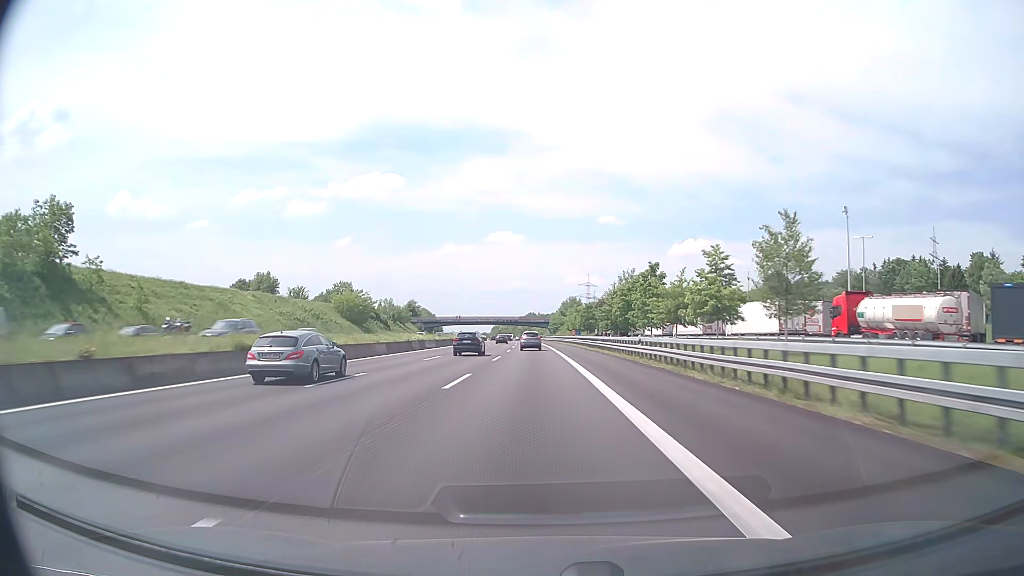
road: motorway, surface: asphalt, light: Day
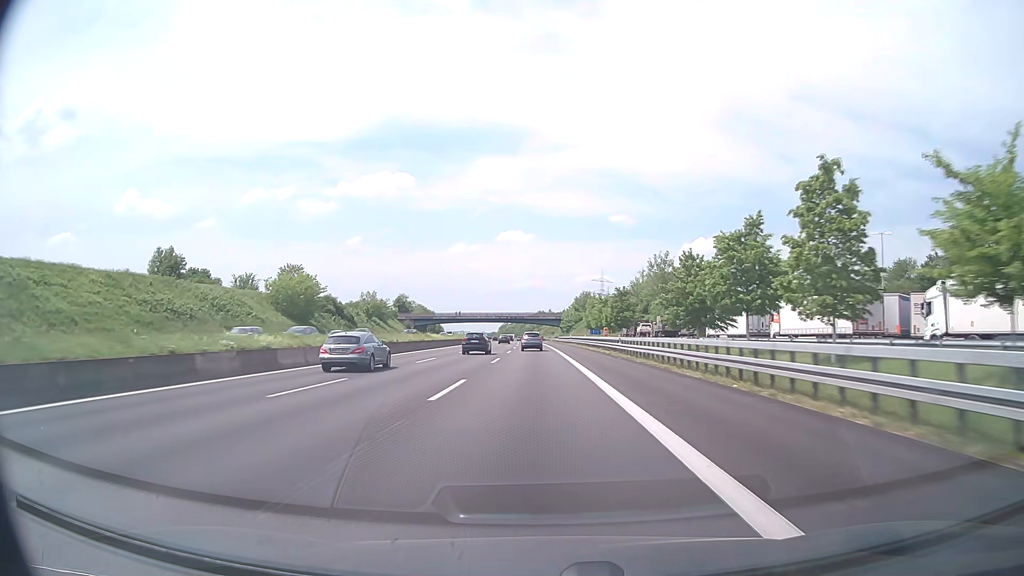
(-0.3, +38.8) m; -1°
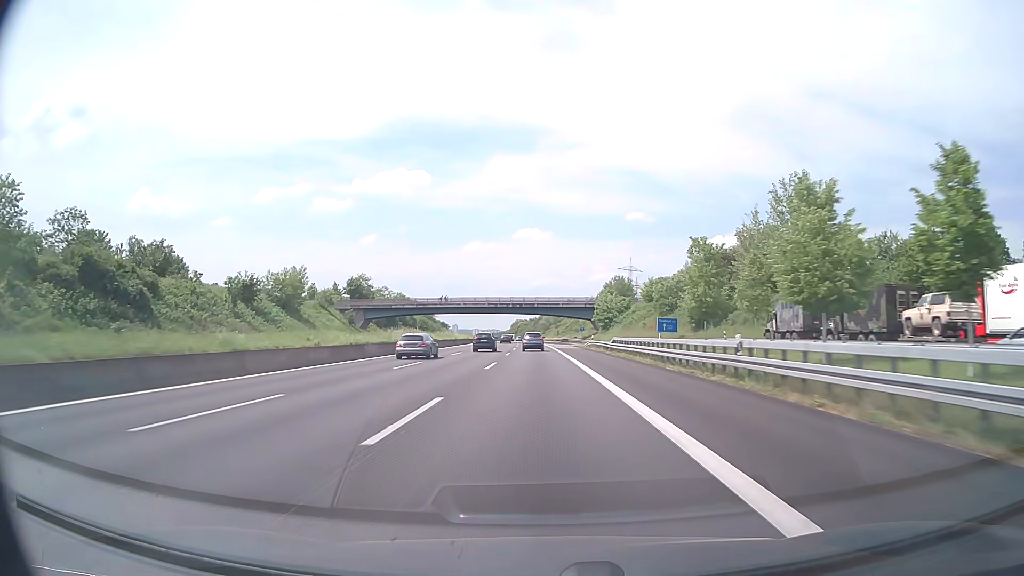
(-1.0, +77.5) m; -1°
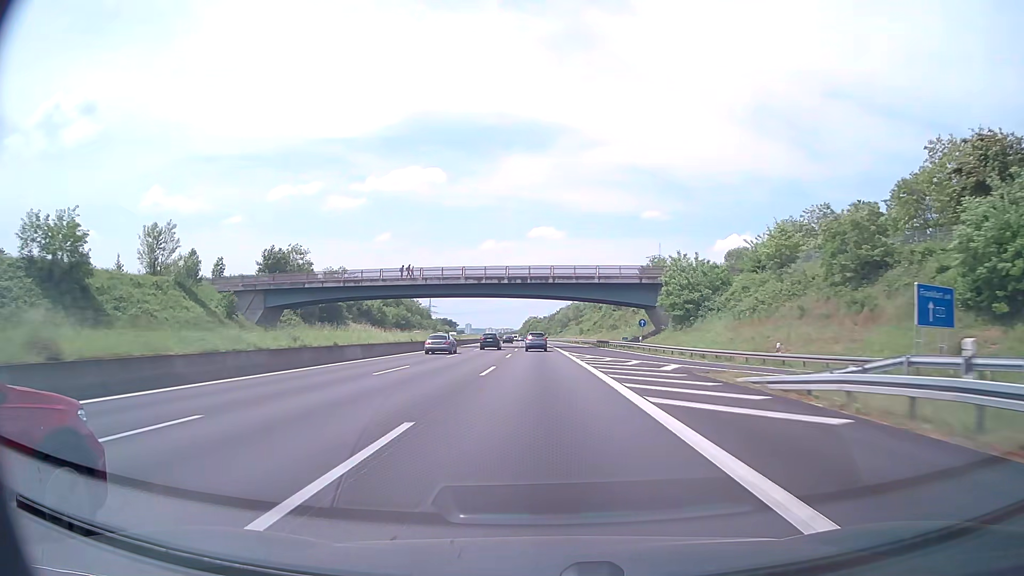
(-0.6, +58.1) m; -1°
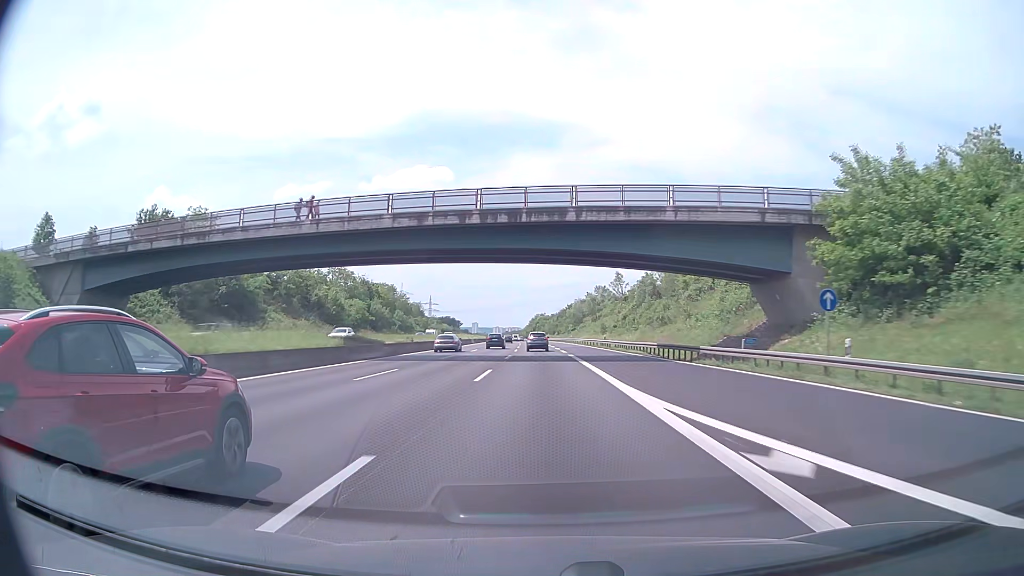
(-0.3, +38.7) m; -1°
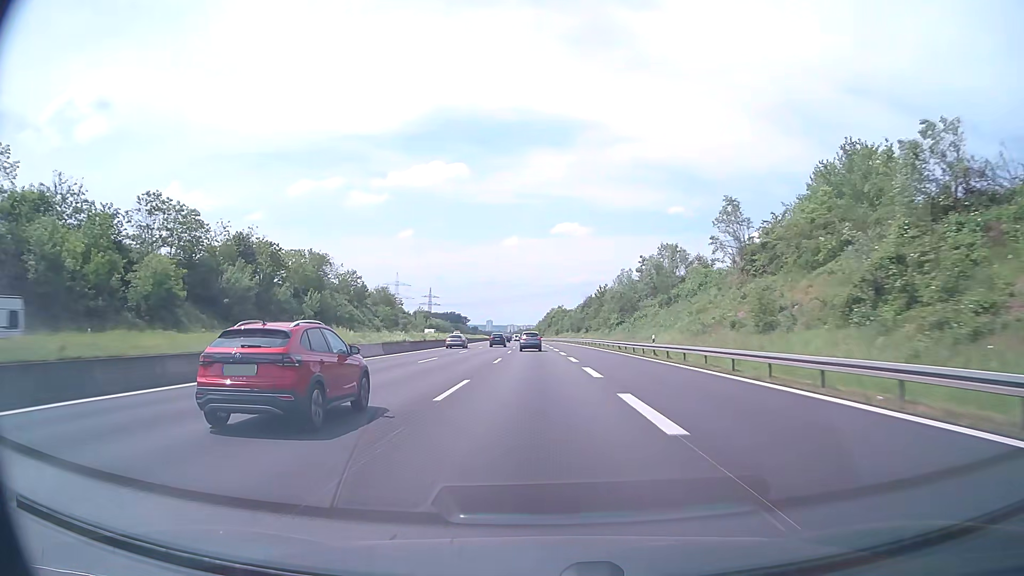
(-0.8, +77.6) m; -1°
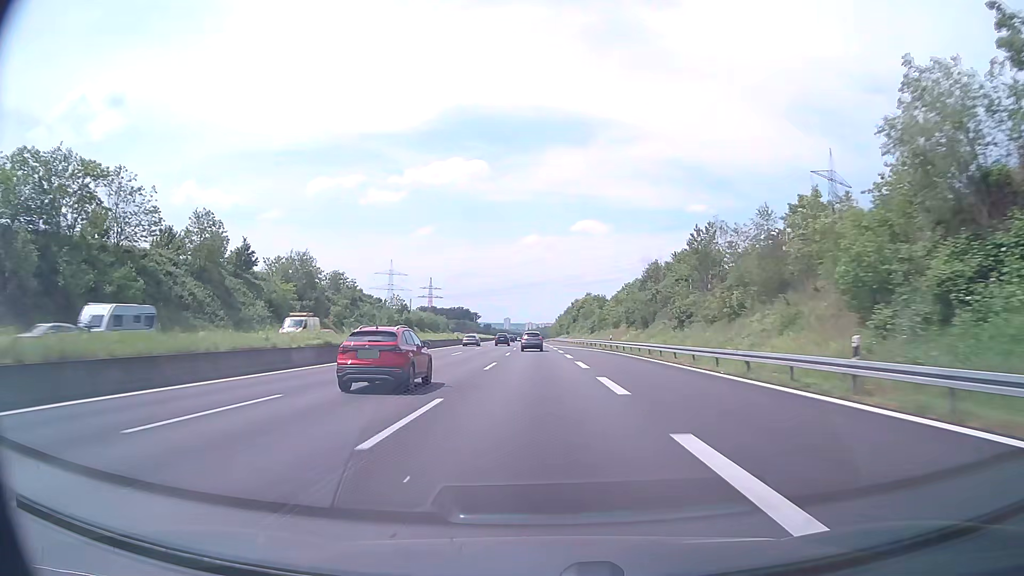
(-0.9, +77.5) m; -1°
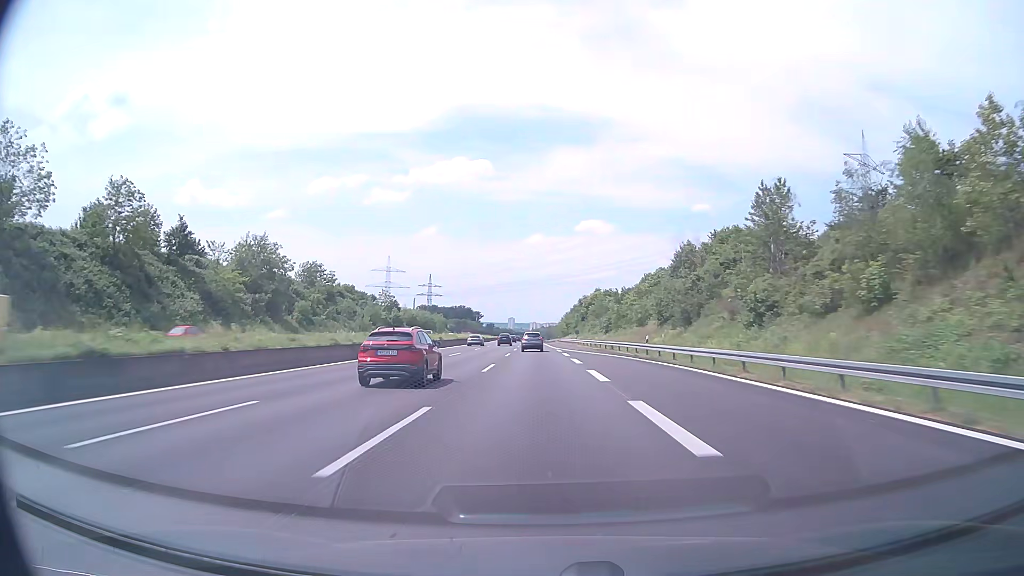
(-0.1, +19.4) m; 0°
(0, +10) (0, +20) (0, +30) (0, +40) (0, +50) (-1, +60) (-1, +70) (-1, +80) (-1, +90) (-1, +100) m
